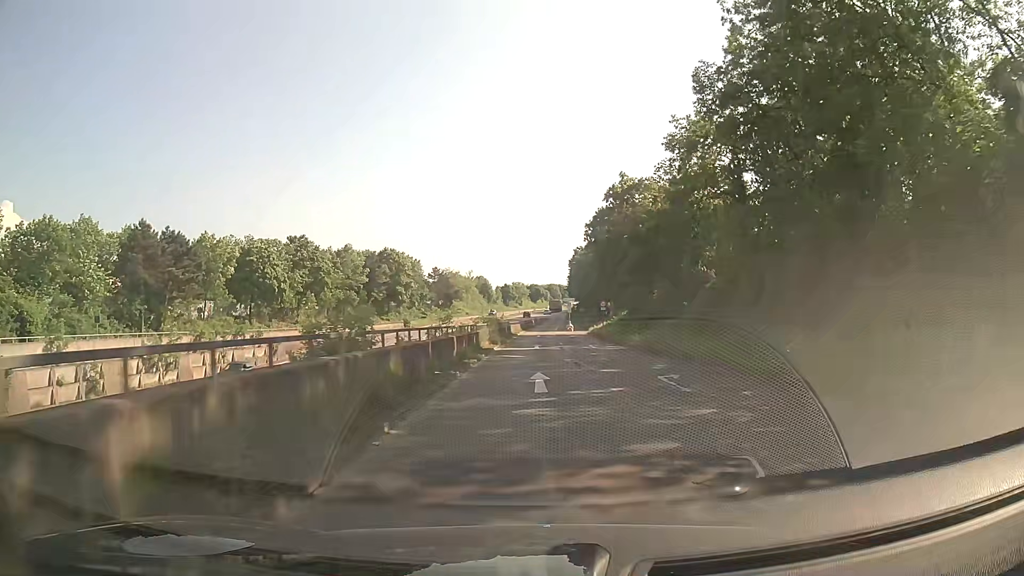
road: trunk_link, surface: asphalt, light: Day
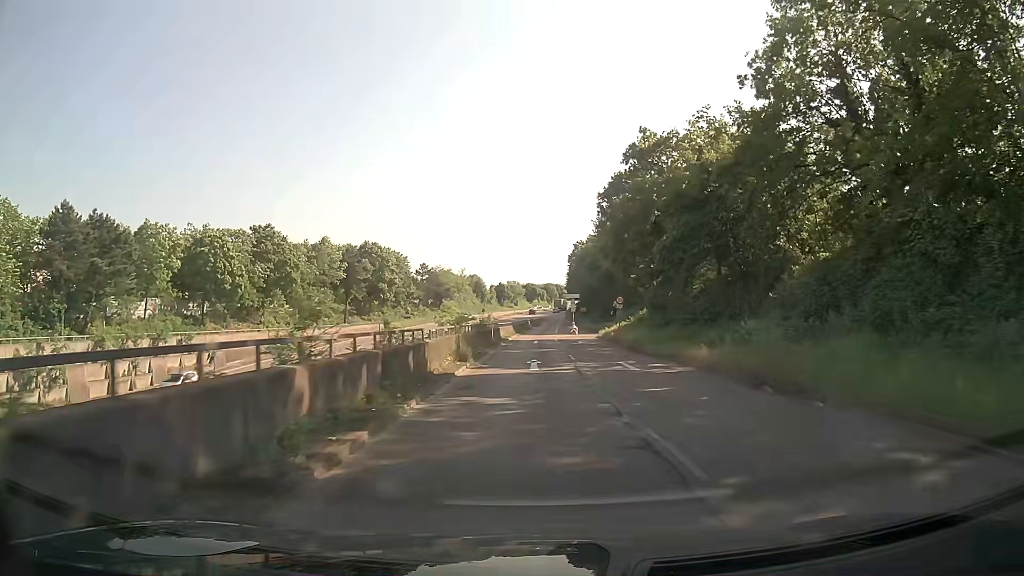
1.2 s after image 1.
(+0.1, +13.9) m; 0°
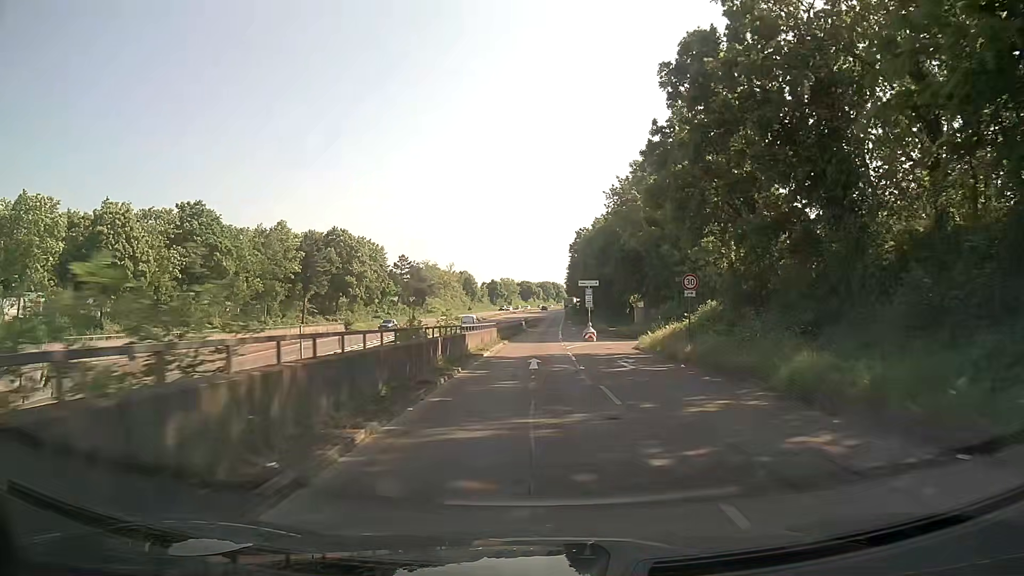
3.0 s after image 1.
(+0.1, +21.8) m; 0°
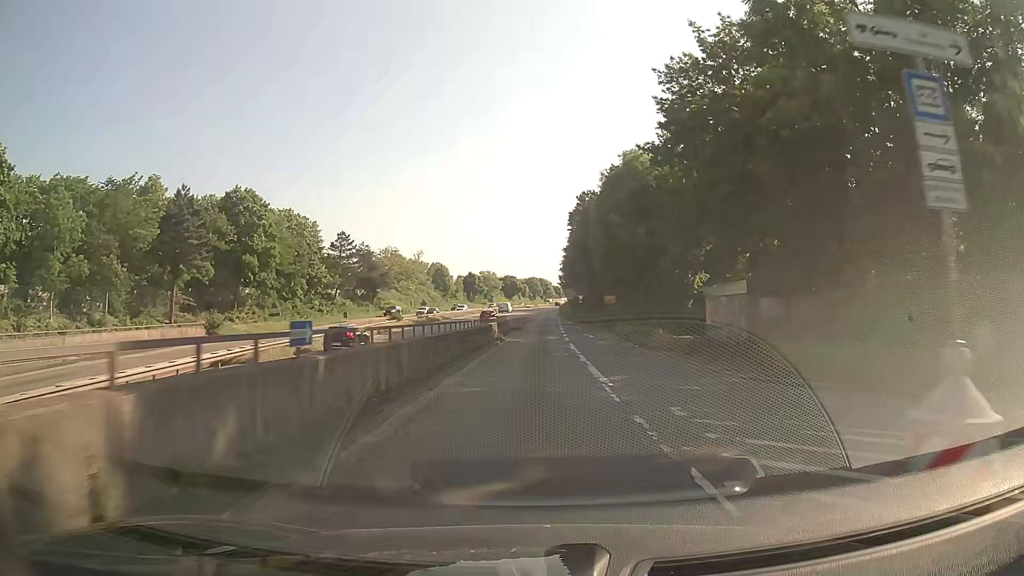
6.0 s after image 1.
(+0.5, +37.9) m; +2°
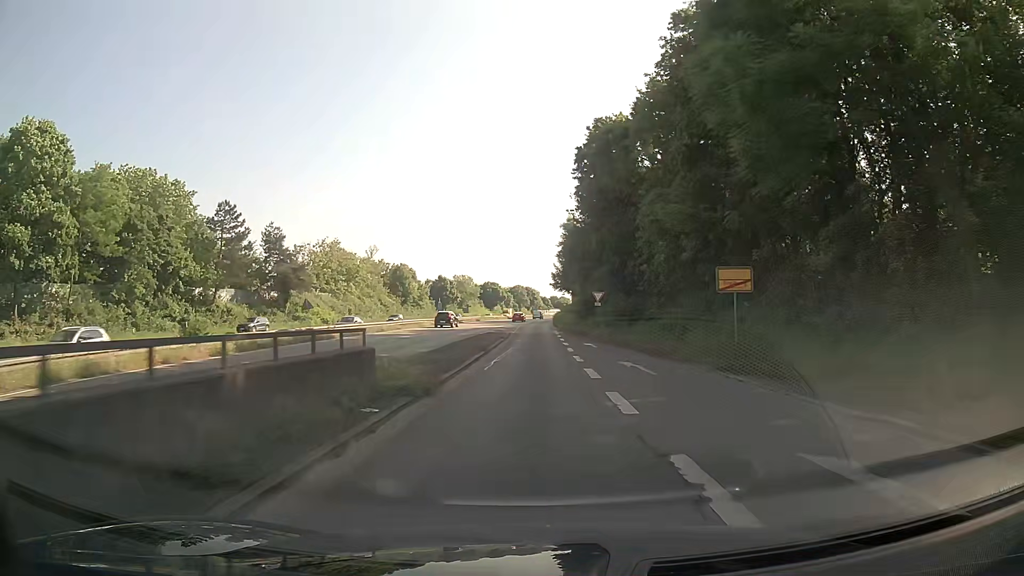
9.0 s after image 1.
(+0.5, +39.3) m; +1°
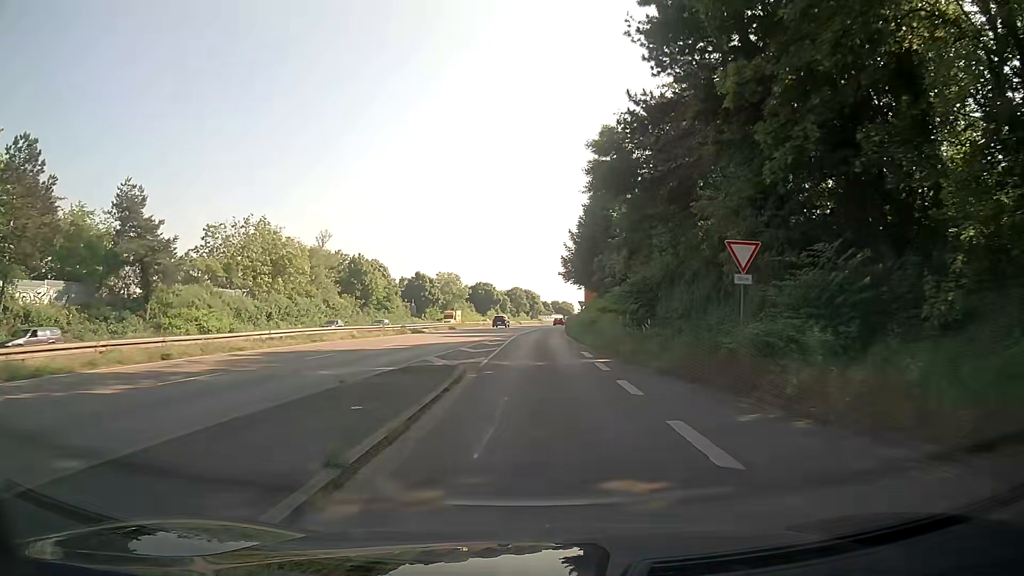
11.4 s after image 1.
(0.0, +34.2) m; 0°
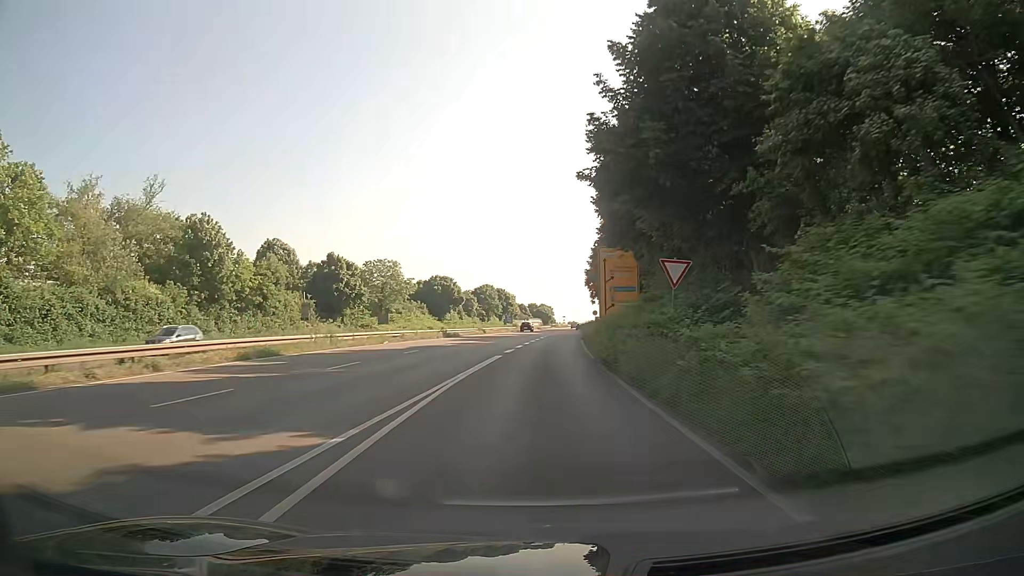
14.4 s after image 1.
(+0.3, +48.4) m; +2°
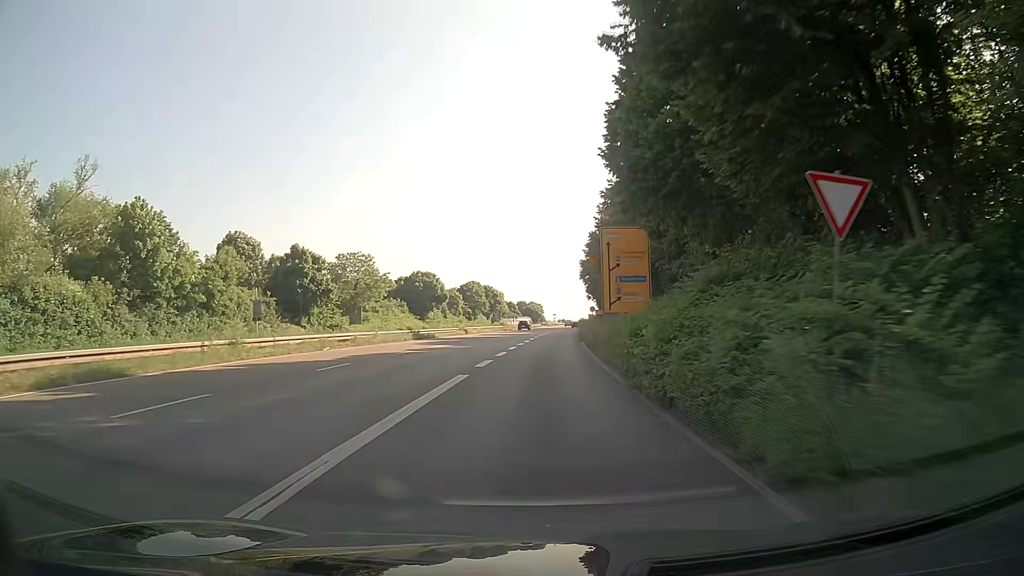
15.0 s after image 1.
(+0.1, +10.3) m; 0°
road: trunk
(0, +10) (0, +20) (+1, +30) (+1, +40) (+2, +50) (+3, +60) (+3, +70) (+4, +80) (+5, +90) (+6, +100) m
